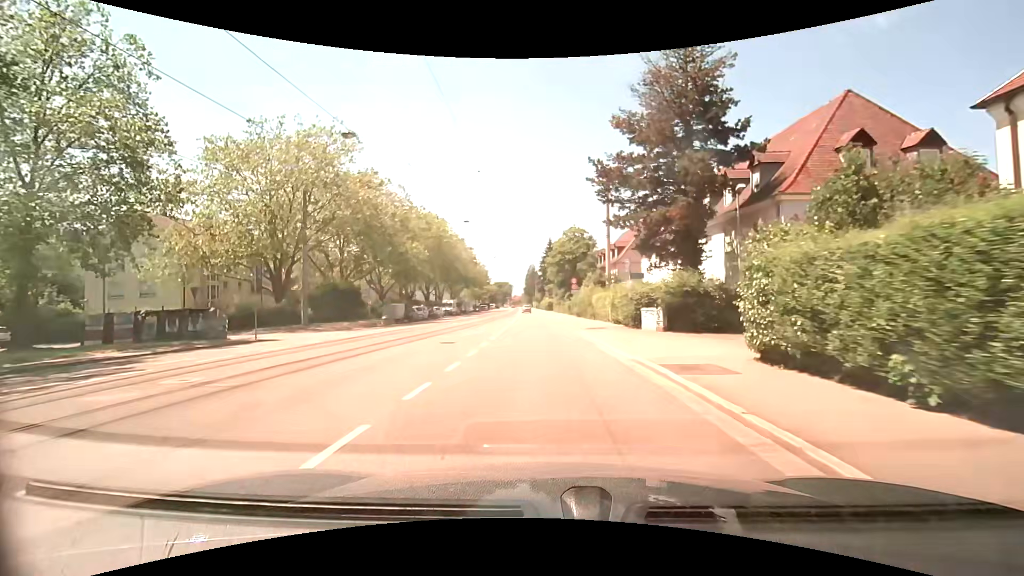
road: tertiary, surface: asphalt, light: Day
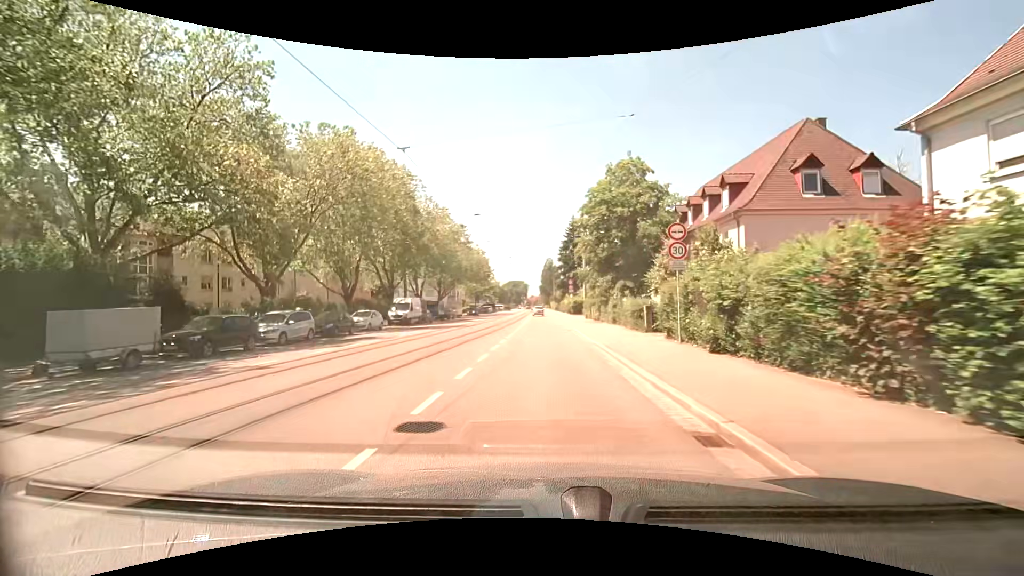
(-0.9, +33.8) m; -3°
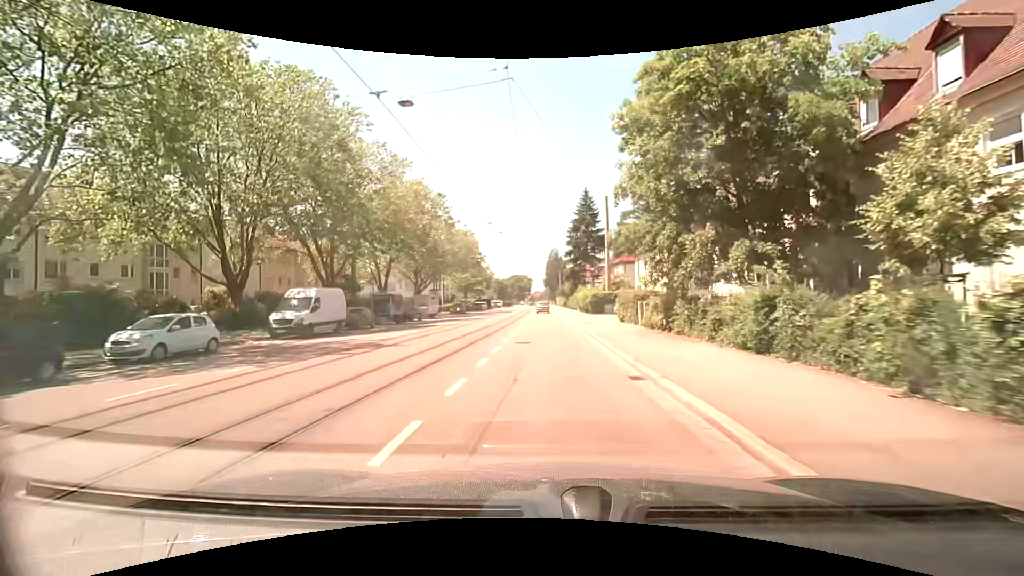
(0.0, +20.1) m; 0°
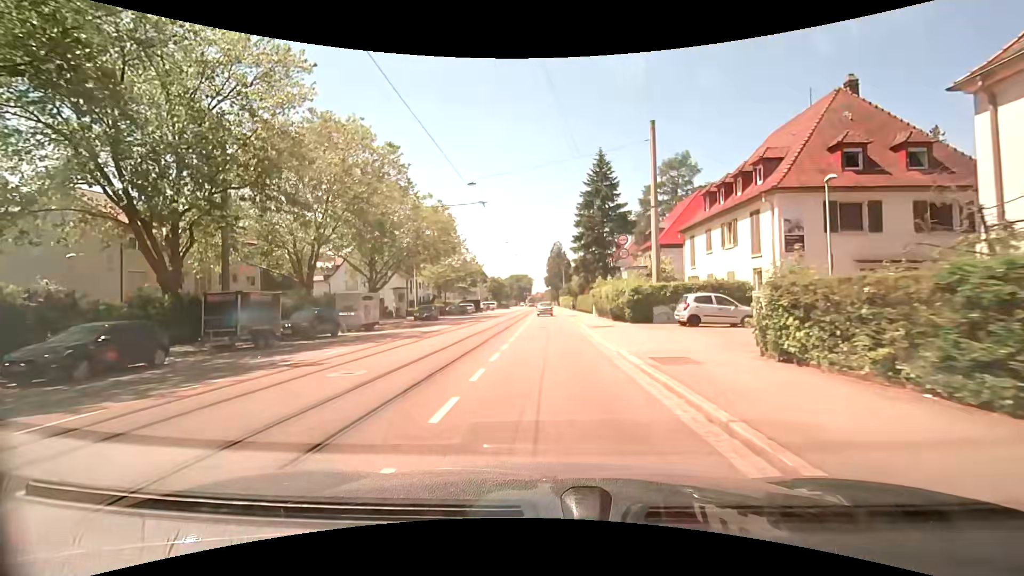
(-0.1, +19.8) m; -1°
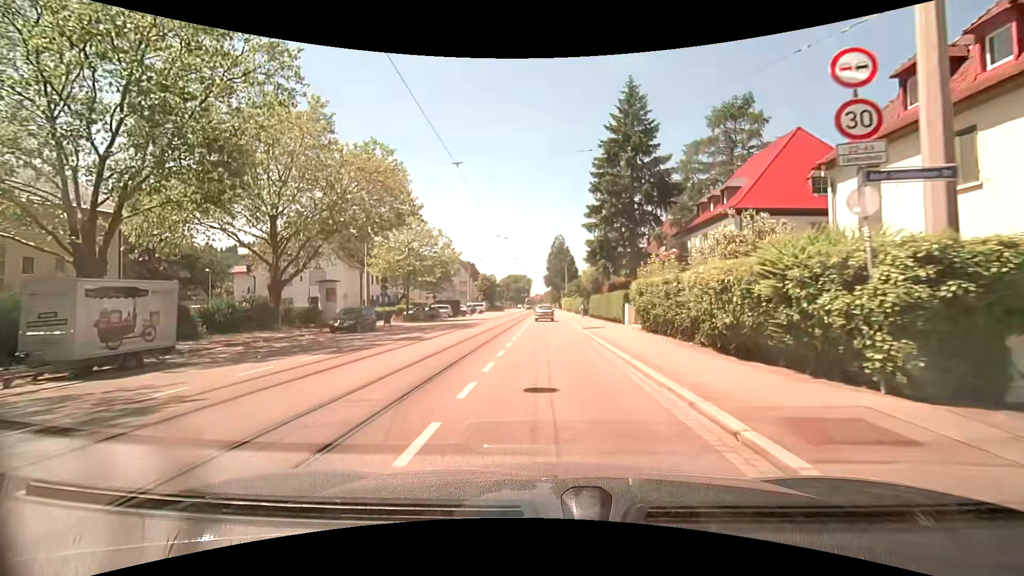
(+0.2, +19.4) m; +1°
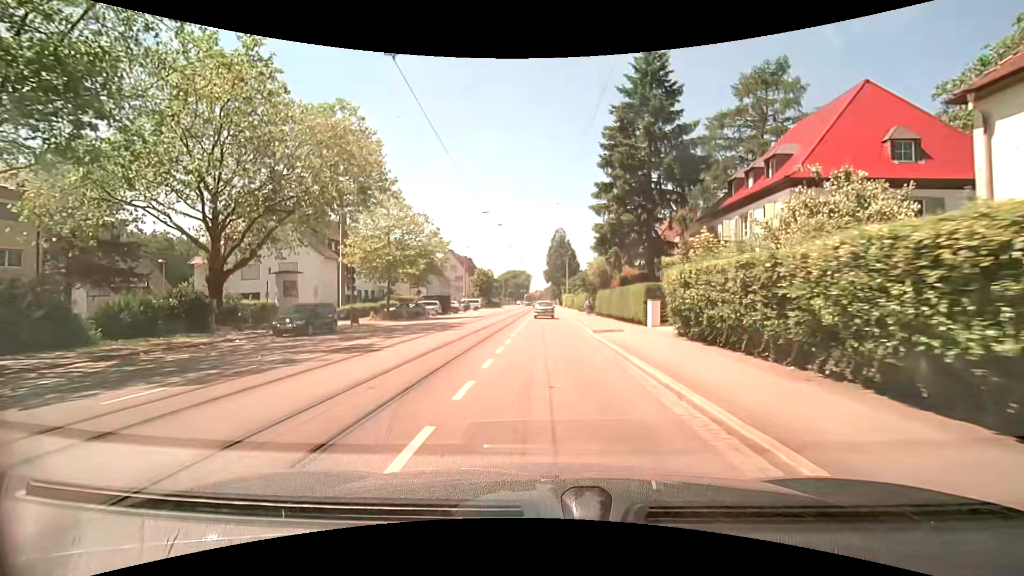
(0.0, +6.3) m; 0°
